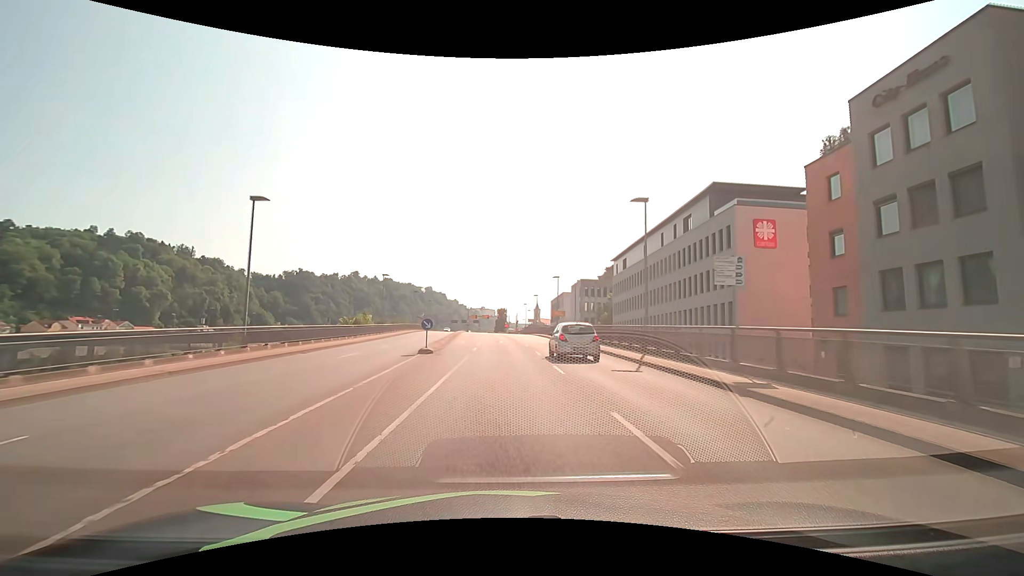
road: primary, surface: asphalt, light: Day
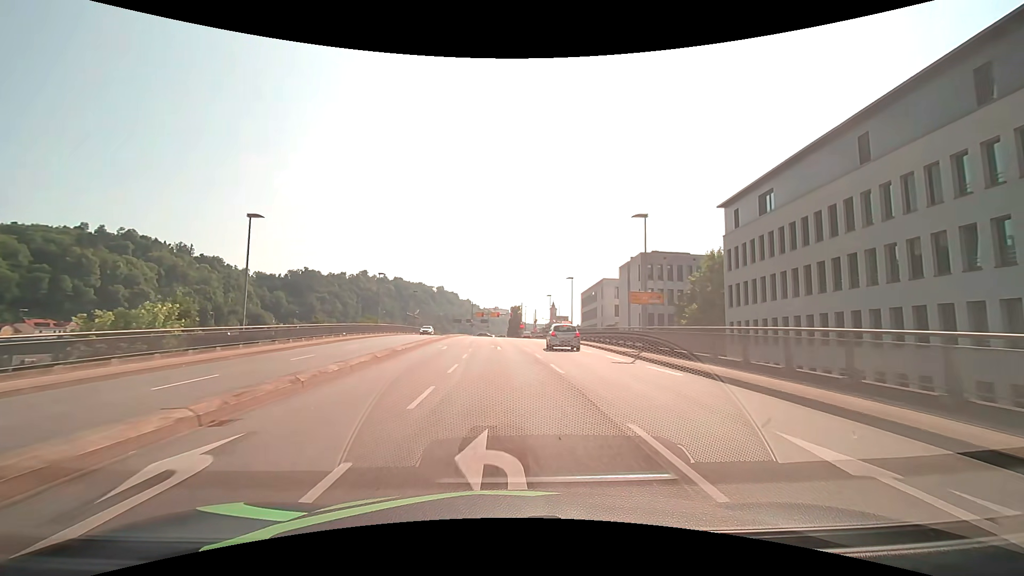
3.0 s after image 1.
(-0.4, +37.0) m; -2°
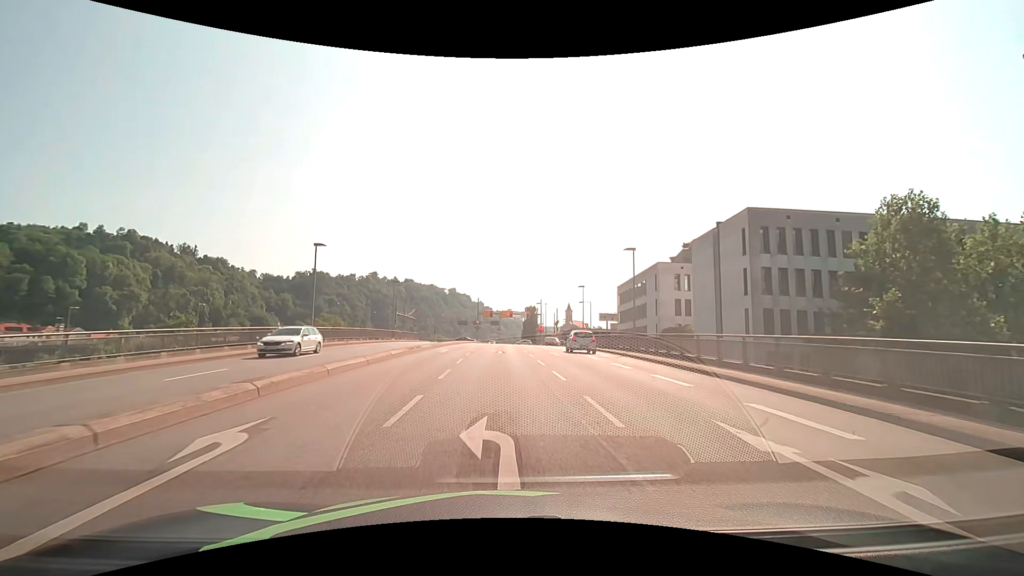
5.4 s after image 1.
(-0.2, +25.2) m; -1°
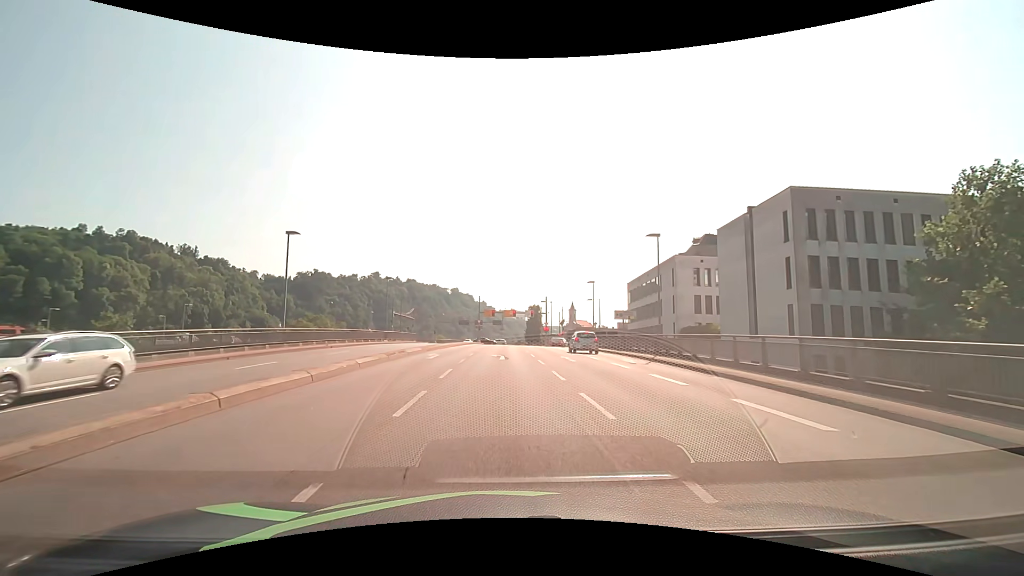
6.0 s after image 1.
(0.0, +5.4) m; 0°
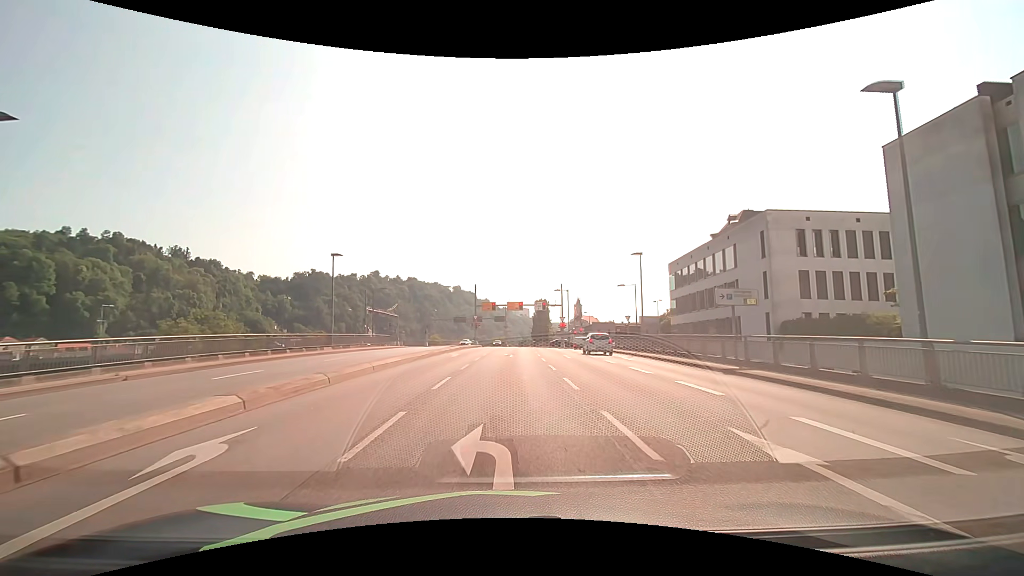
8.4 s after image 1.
(-0.1, +20.0) m; 0°
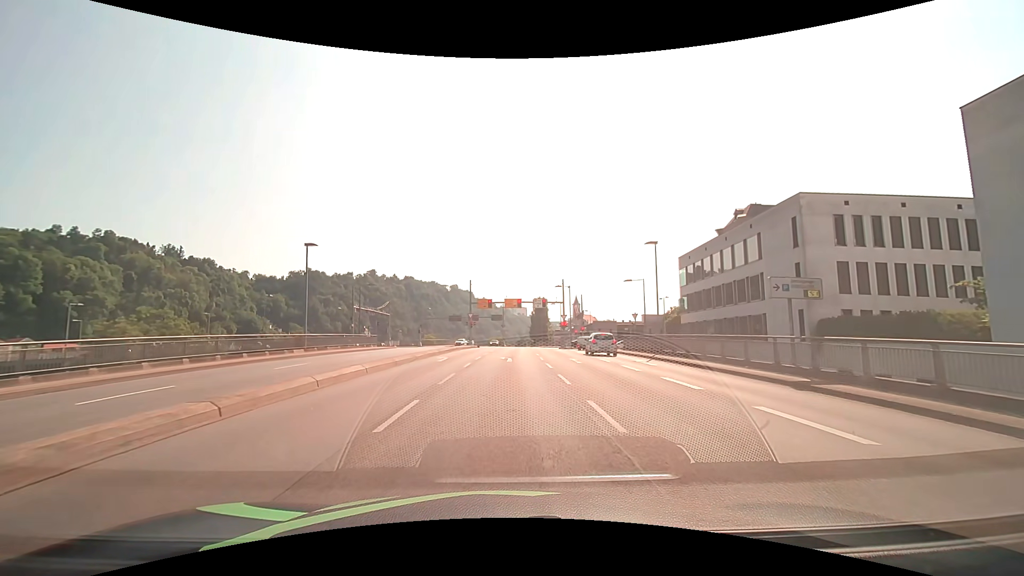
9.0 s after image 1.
(0.0, +4.8) m; 0°
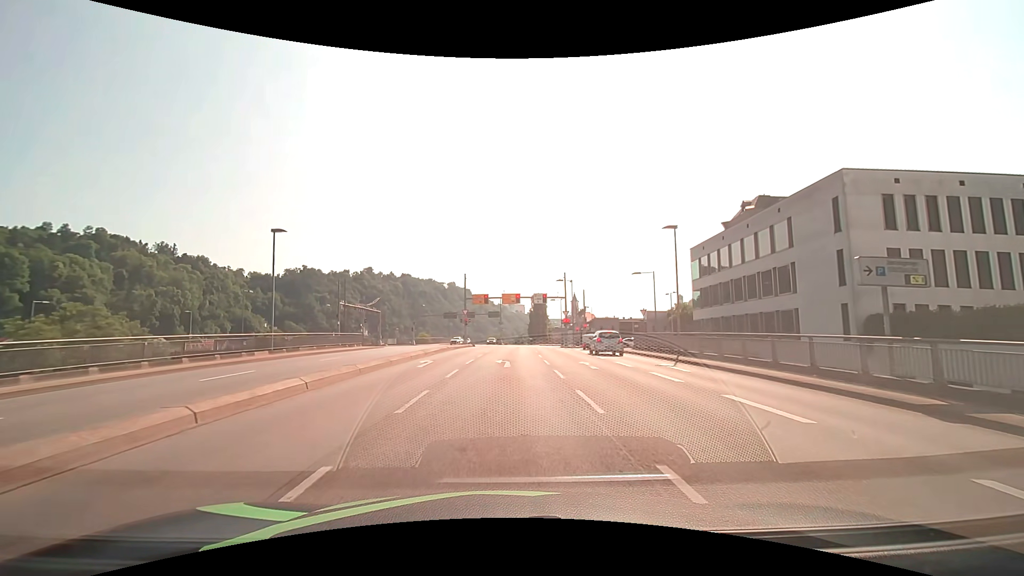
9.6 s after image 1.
(0.0, +4.6) m; 0°
(0, +10) (0, +20) (0, +30) (+1, +40) (+1, +50) (+1, +60) (+1, +70) (-2, +80) (-9, +87) (-18, +89) m
